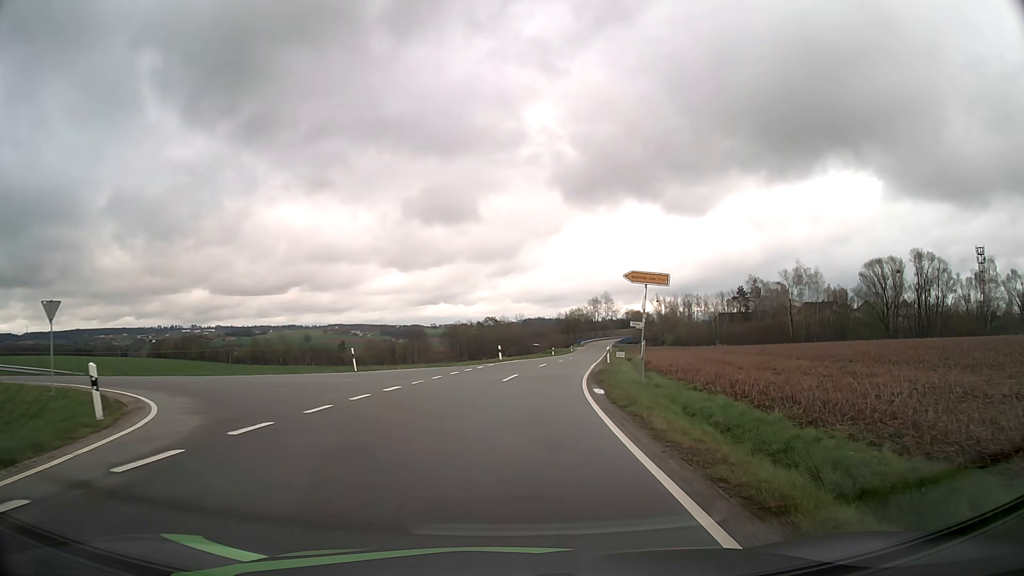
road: tertiary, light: Day
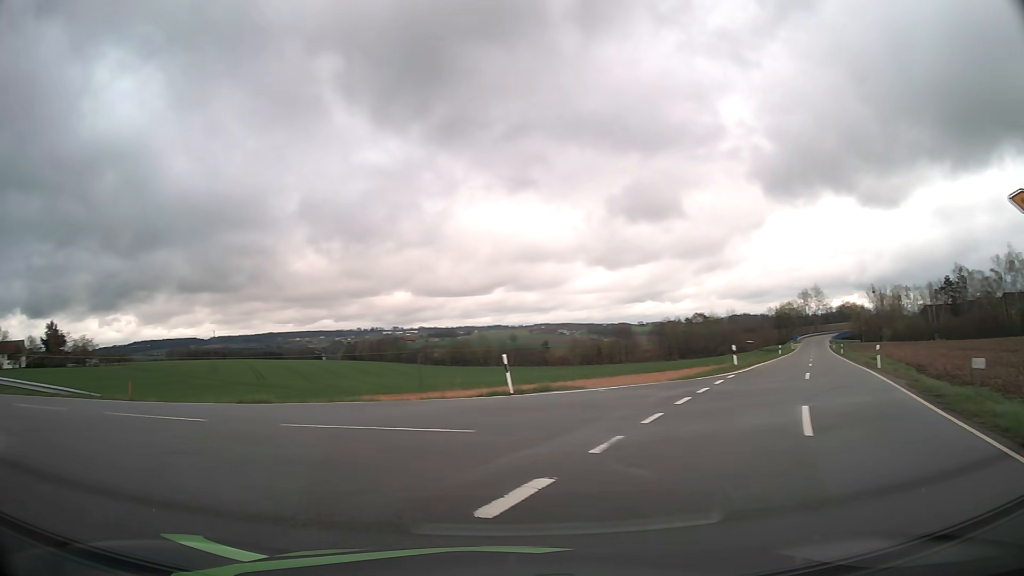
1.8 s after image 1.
(-0.7, +12.7) m; -16°
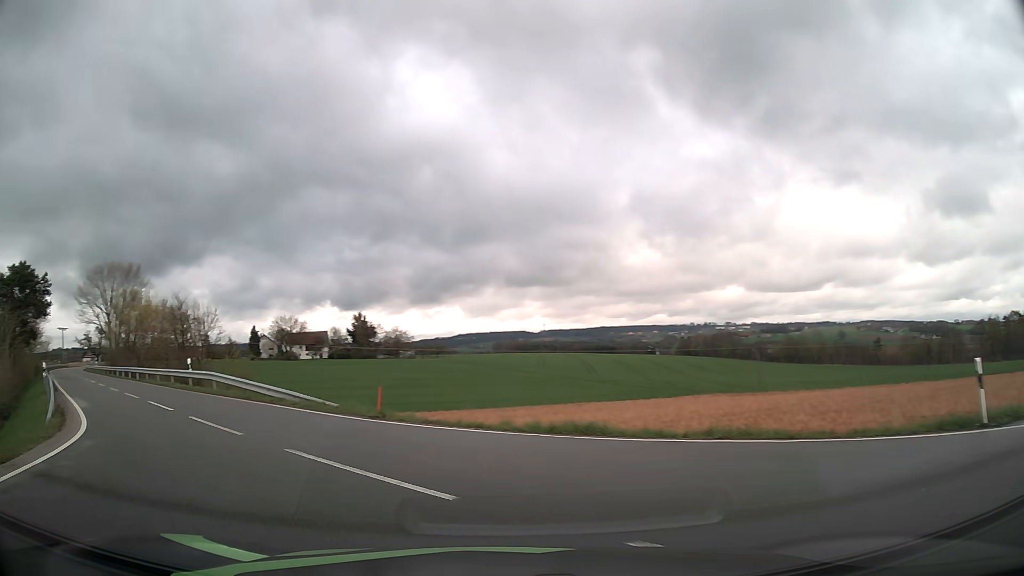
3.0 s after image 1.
(-1.9, +7.7) m; -28°
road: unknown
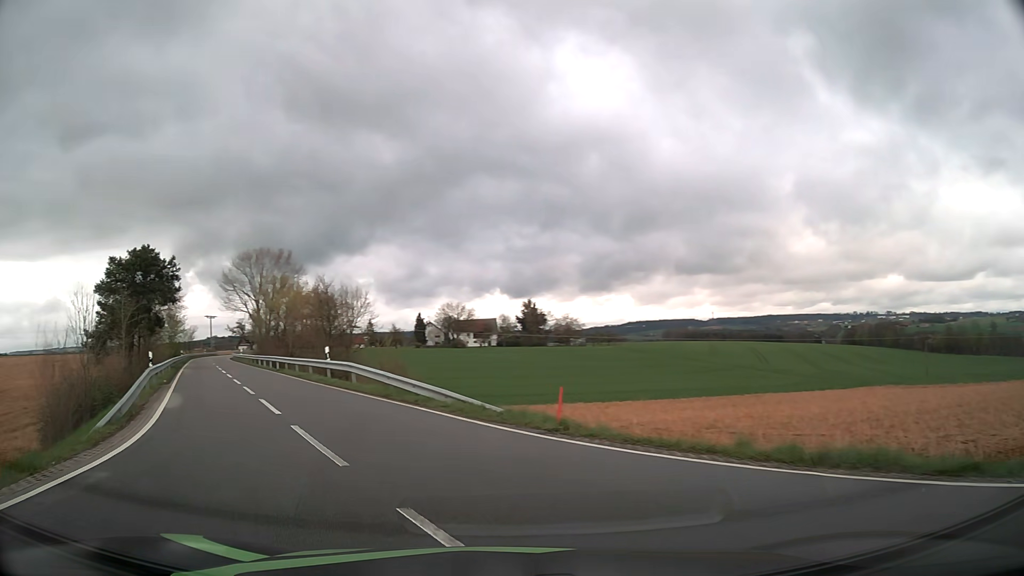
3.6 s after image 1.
(-0.5, +4.3) m; -14°
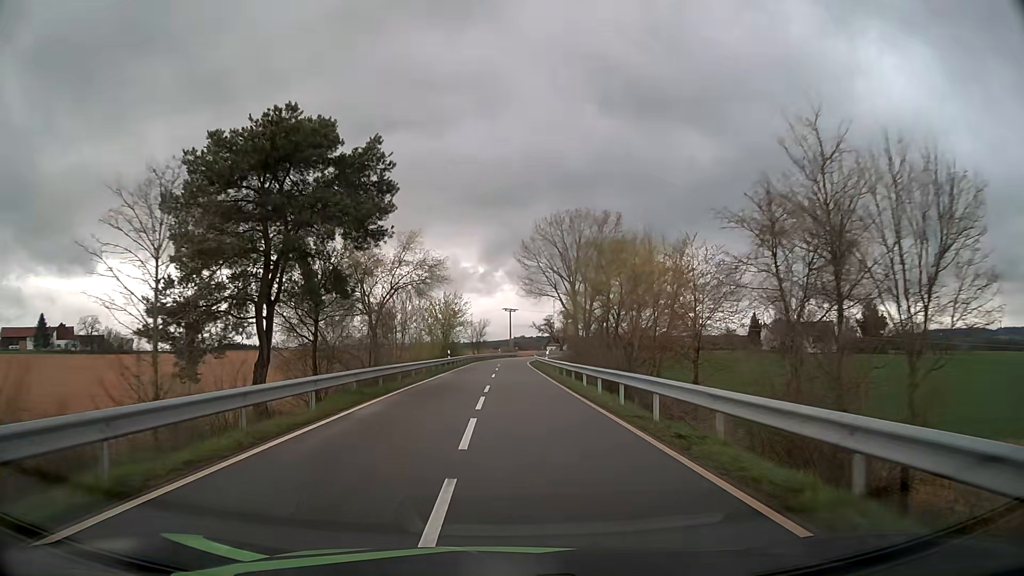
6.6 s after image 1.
(-11.0, +27.2) m; -28°
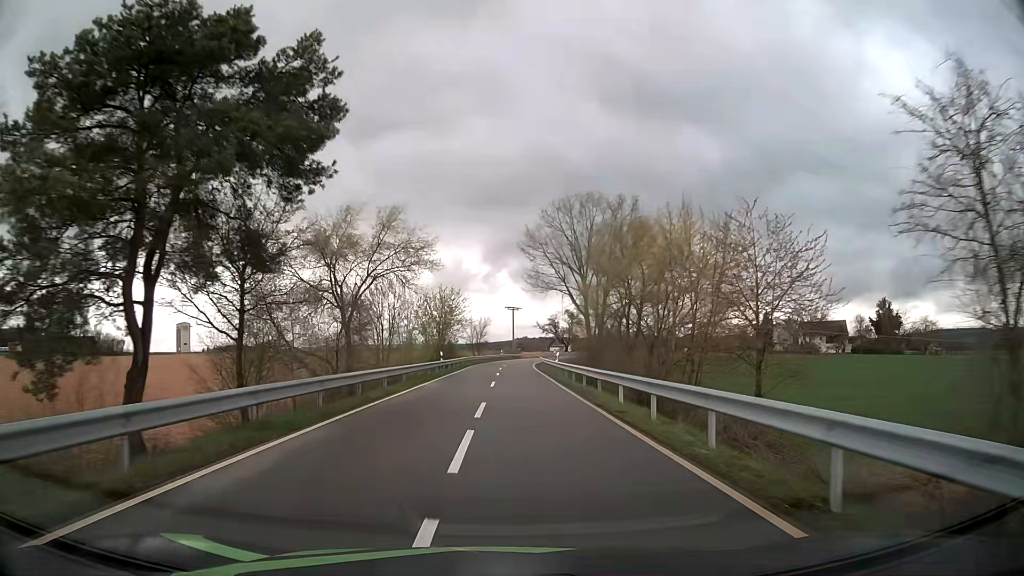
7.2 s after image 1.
(0.0, +7.8) m; 0°
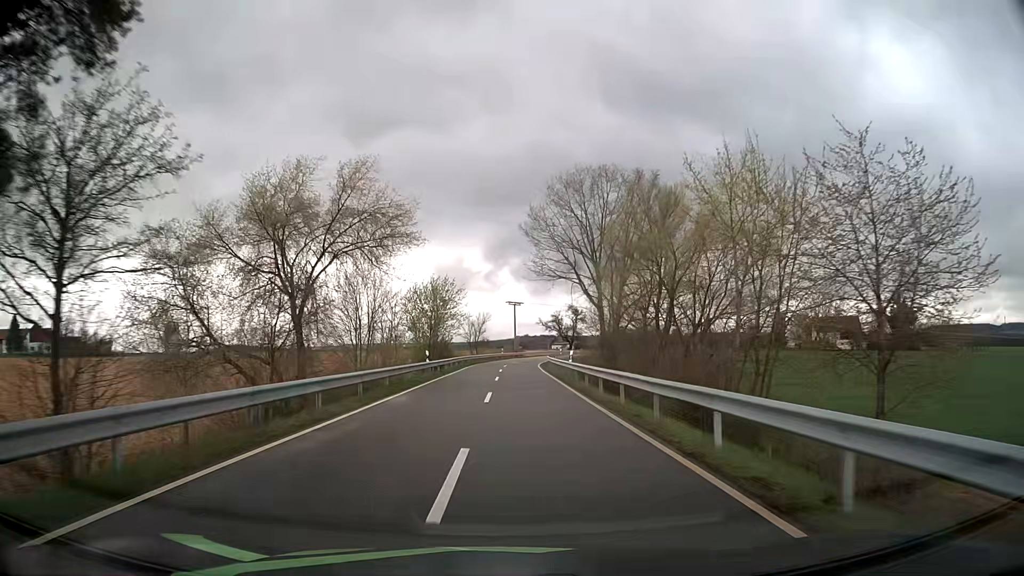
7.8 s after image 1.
(0.0, +8.4) m; 0°
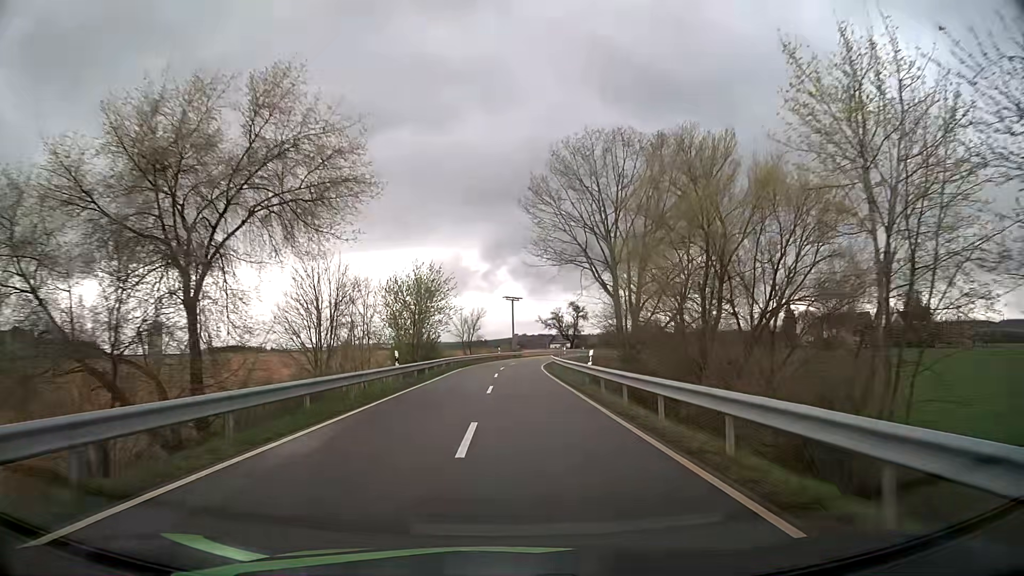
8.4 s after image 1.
(+0.1, +9.0) m; 0°
(0, +10) (0, +20) (0, +30) (0, +40) (+1, +50) (+2, +60) (+3, +70) (+4, +80) (+6, +90) (+8, +99) m
